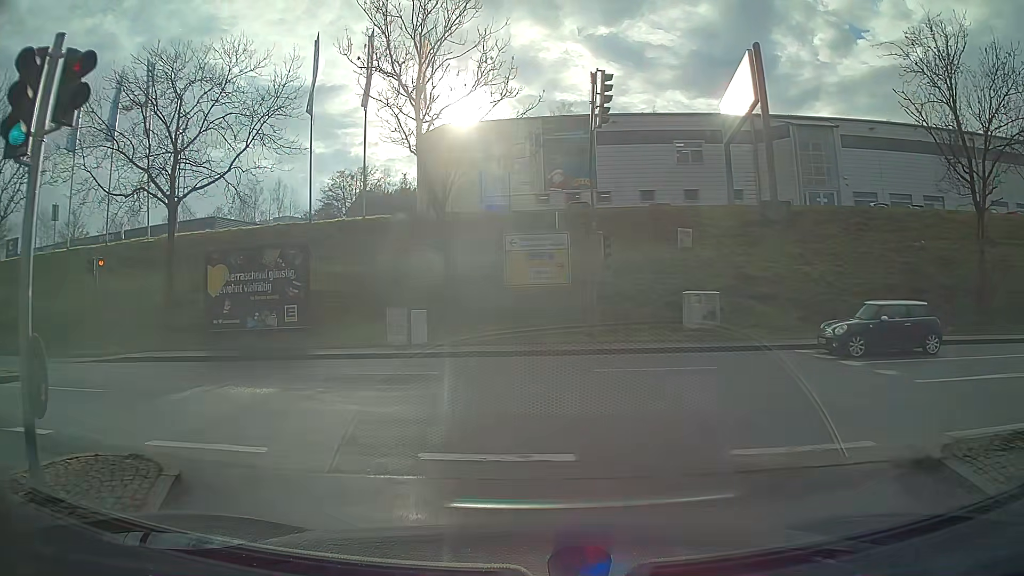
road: primary_link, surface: asphalt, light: Day
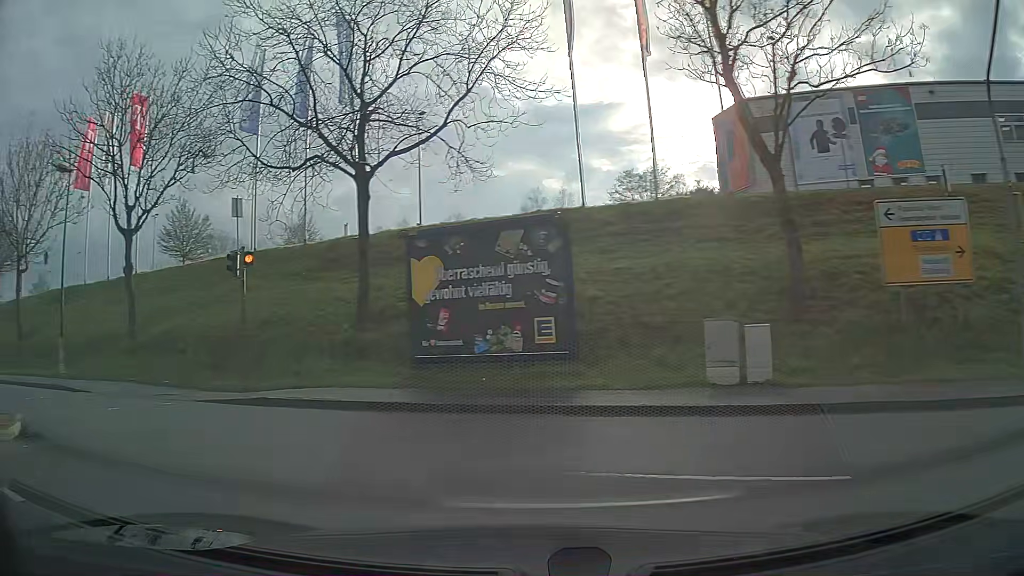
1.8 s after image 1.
(-1.9, +8.4) m; -30°
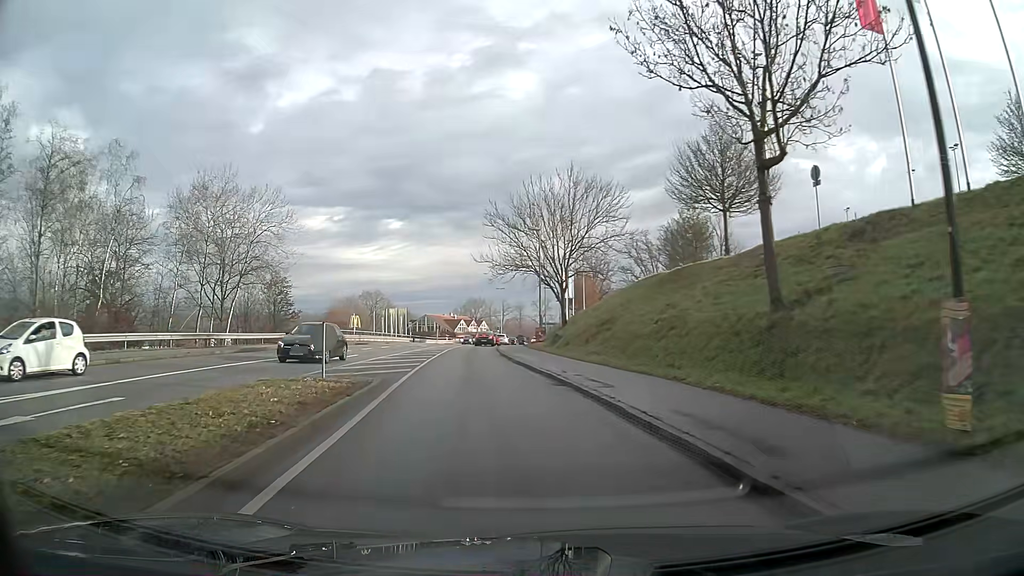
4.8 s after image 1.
(-12.0, +14.8) m; -62°
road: tertiary
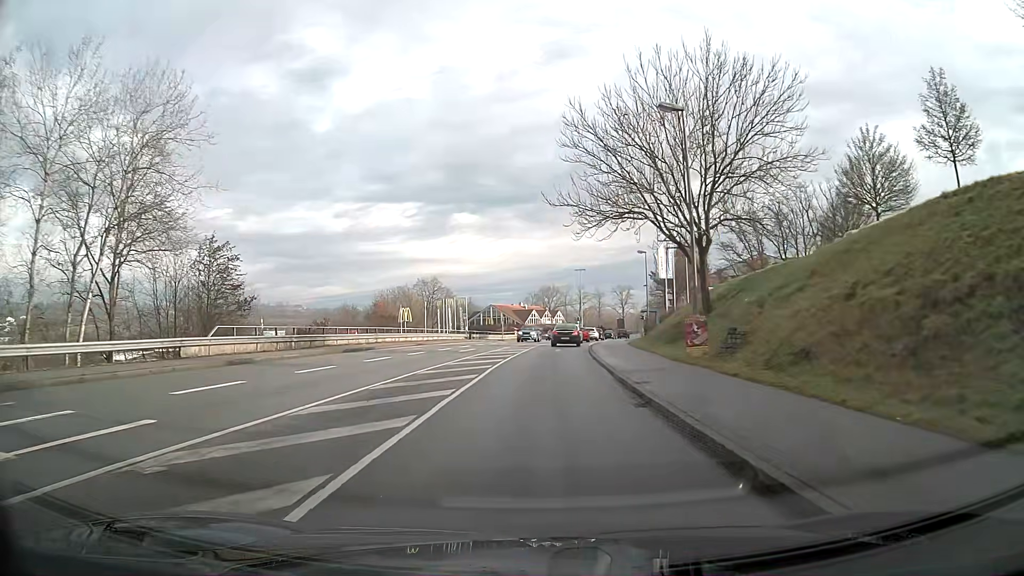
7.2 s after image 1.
(-1.3, +23.6) m; -4°
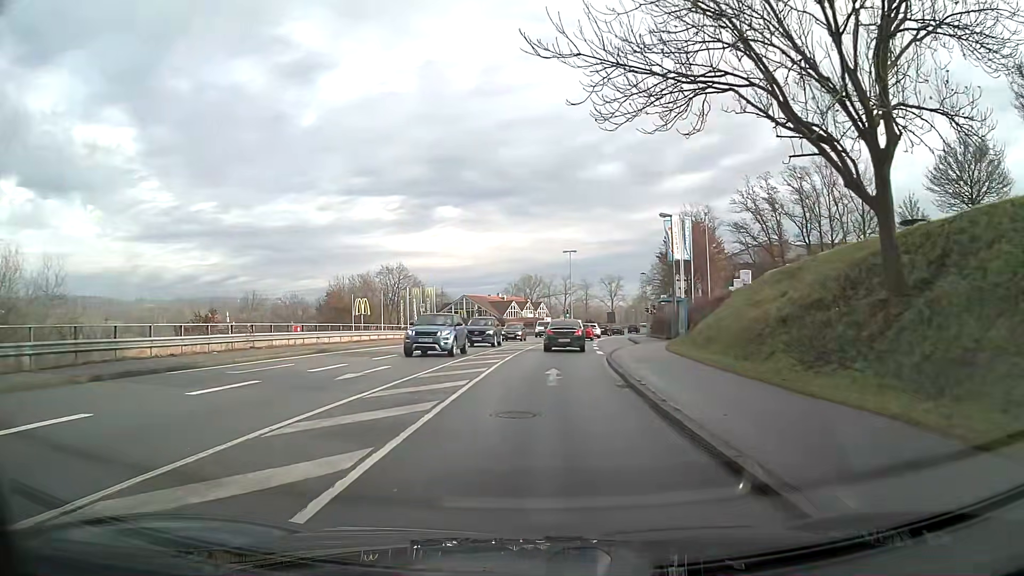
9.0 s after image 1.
(+0.2, +18.2) m; +2°
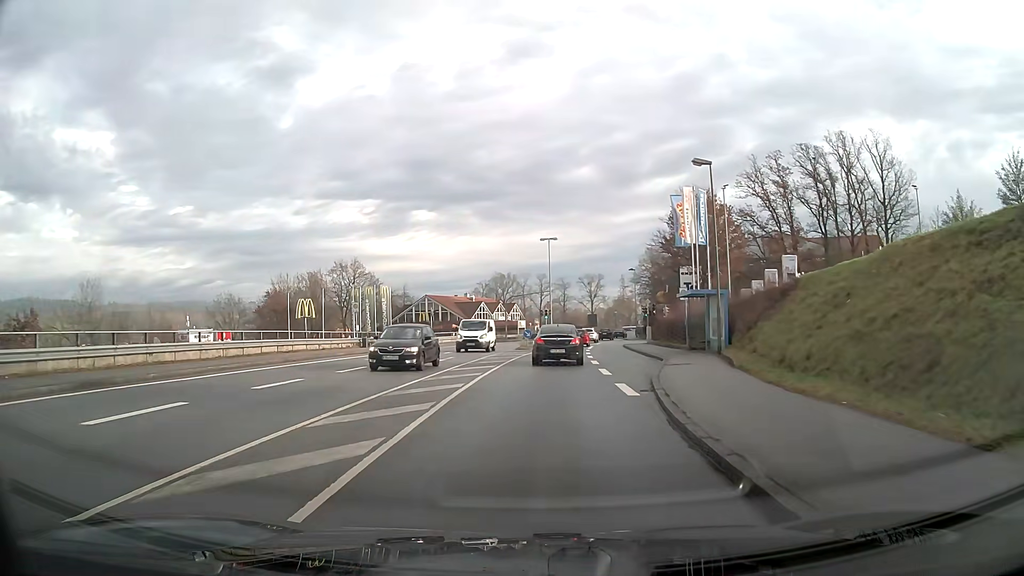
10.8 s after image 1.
(+0.3, +15.0) m; +2°
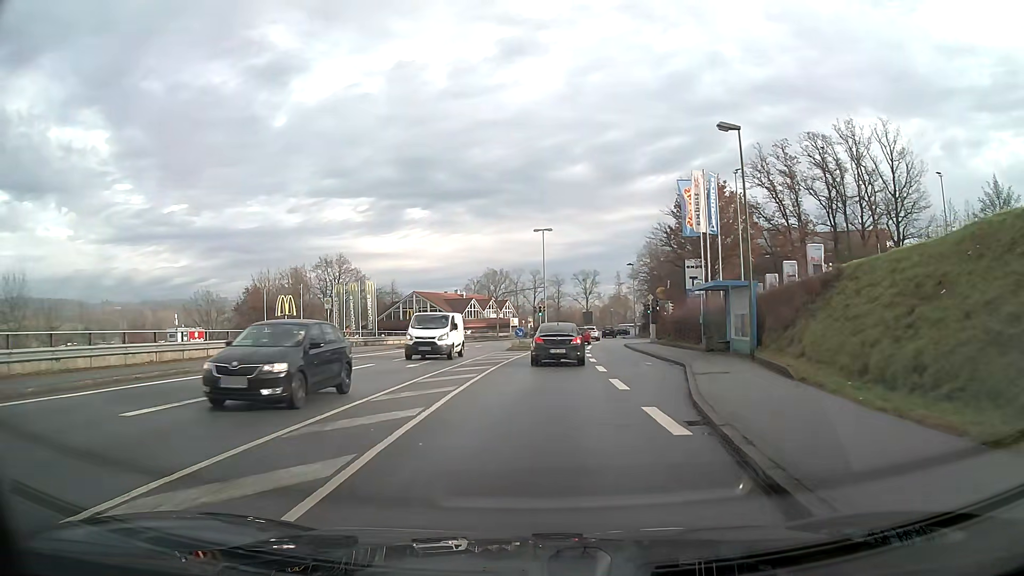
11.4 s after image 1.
(0.0, +5.0) m; +1°
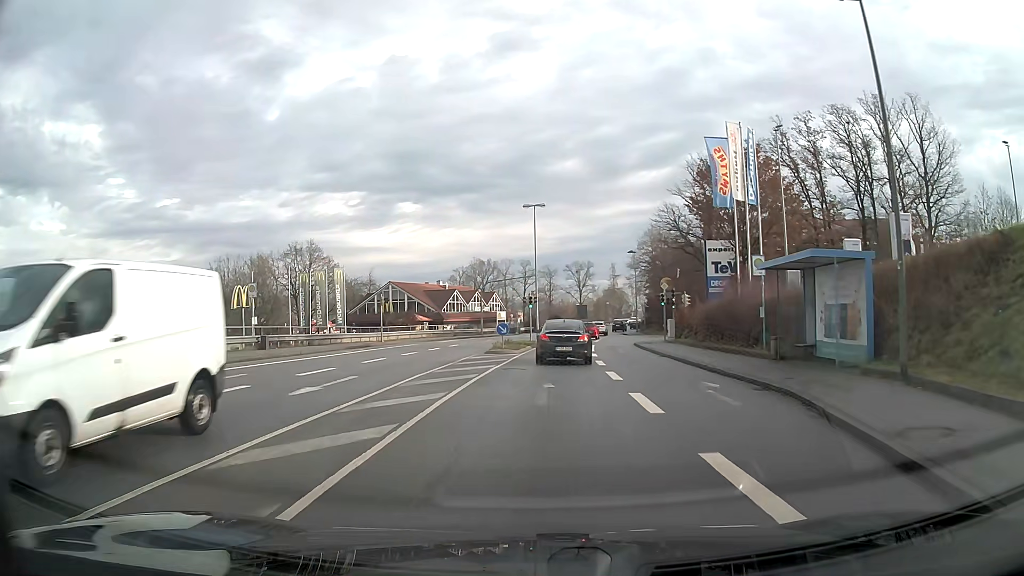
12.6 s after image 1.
(+0.1, +10.3) m; +1°
(0, +10) (0, +20) (+1, +30) (+2, +40) (+3, +50) (+4, +60) (+5, +70) (+7, +80) (+9, +89) (+12, +99) m
